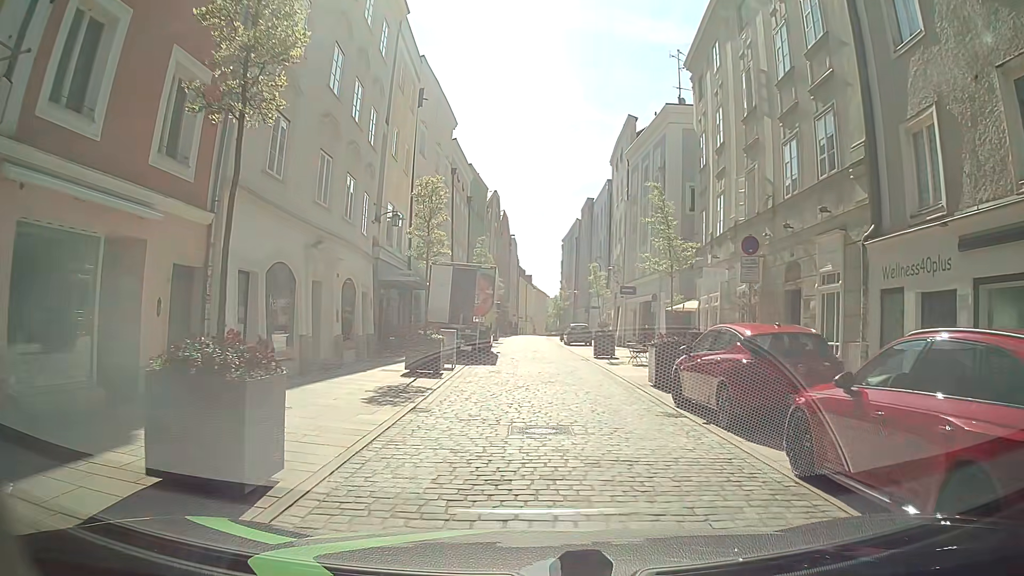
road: residential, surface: sett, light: Day
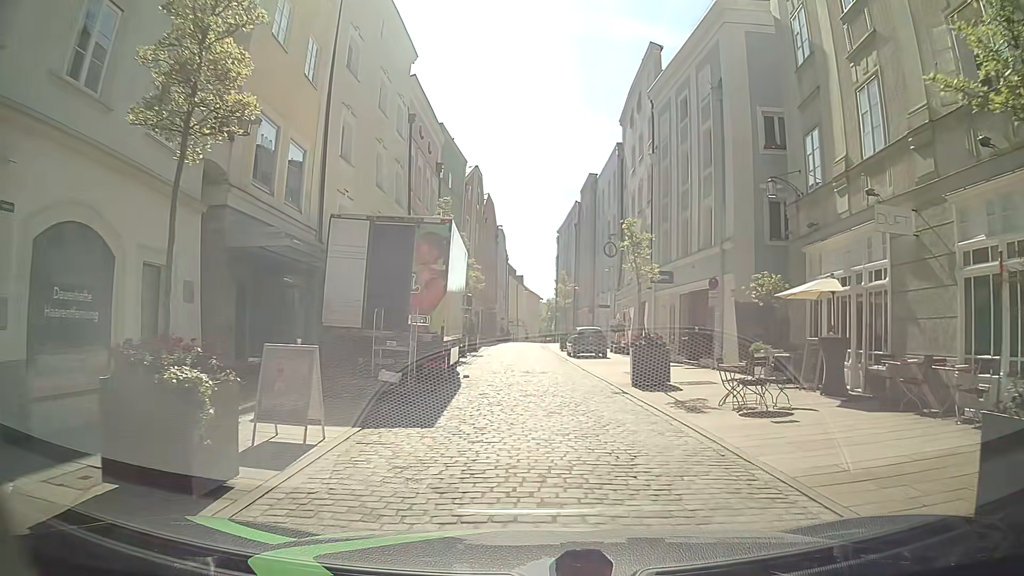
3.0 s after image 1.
(+0.1, +12.7) m; 0°
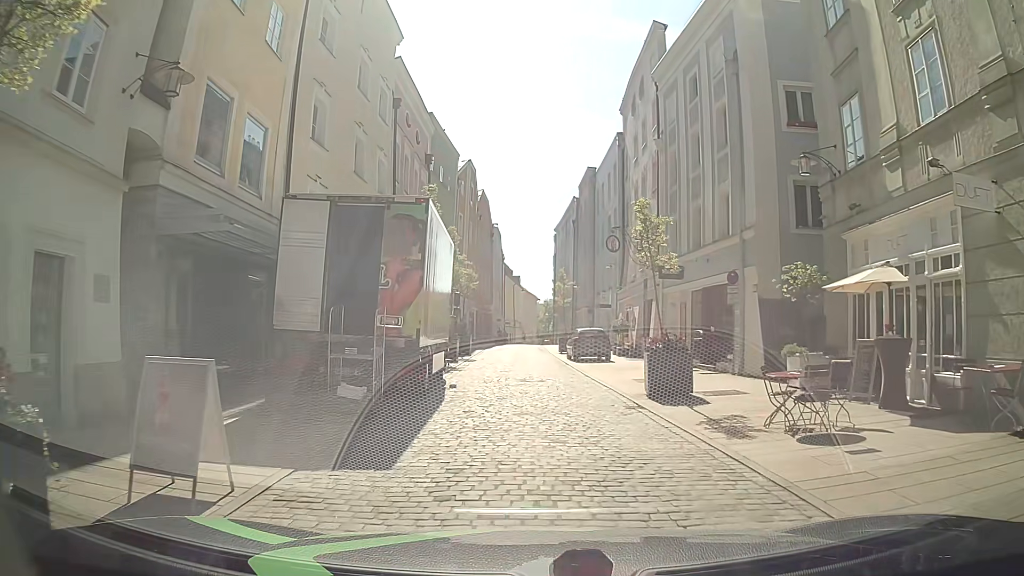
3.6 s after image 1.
(0.0, +2.6) m; +1°
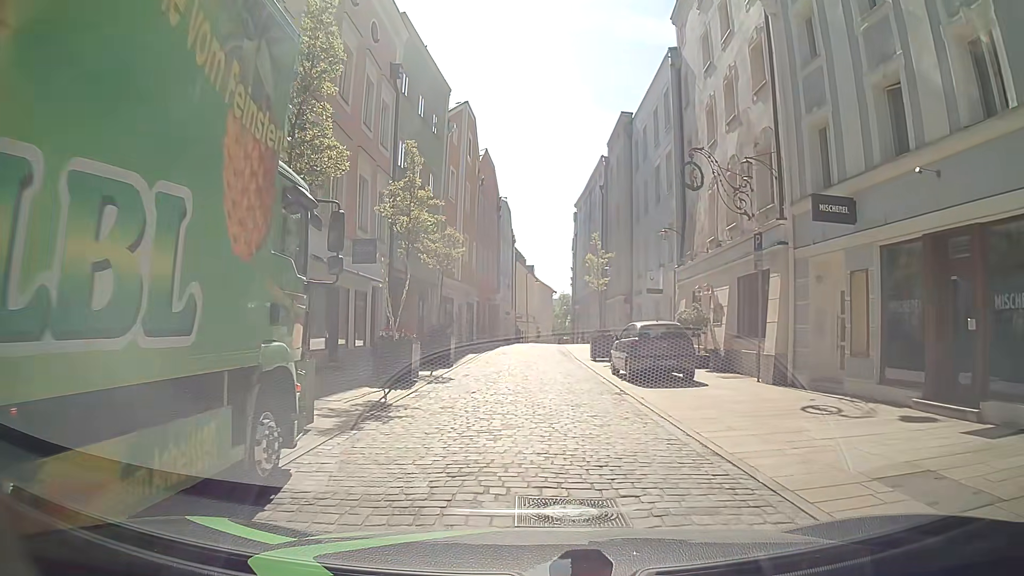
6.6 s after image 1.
(-0.1, +13.2) m; +1°
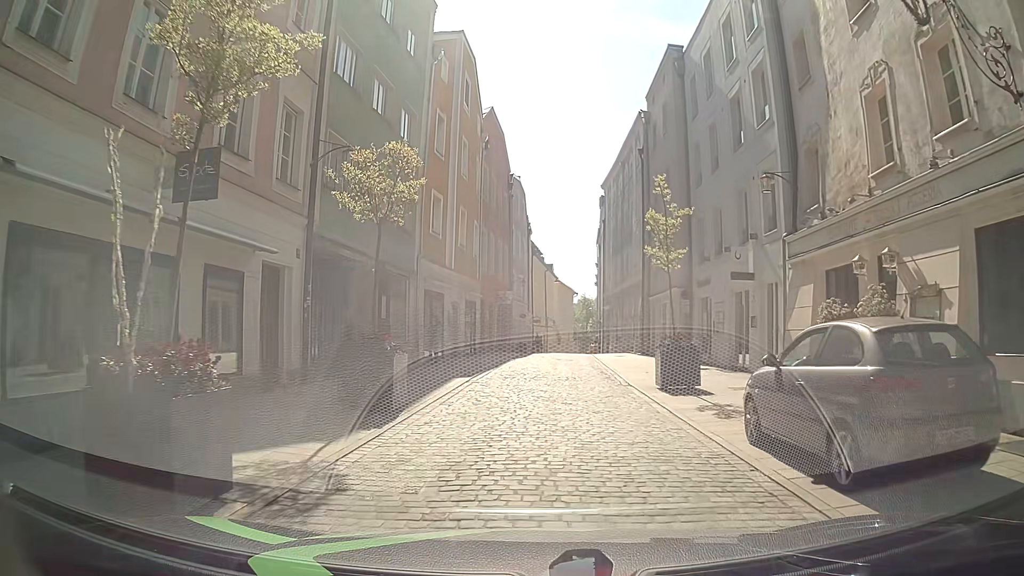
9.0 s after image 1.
(-0.4, +10.9) m; -1°
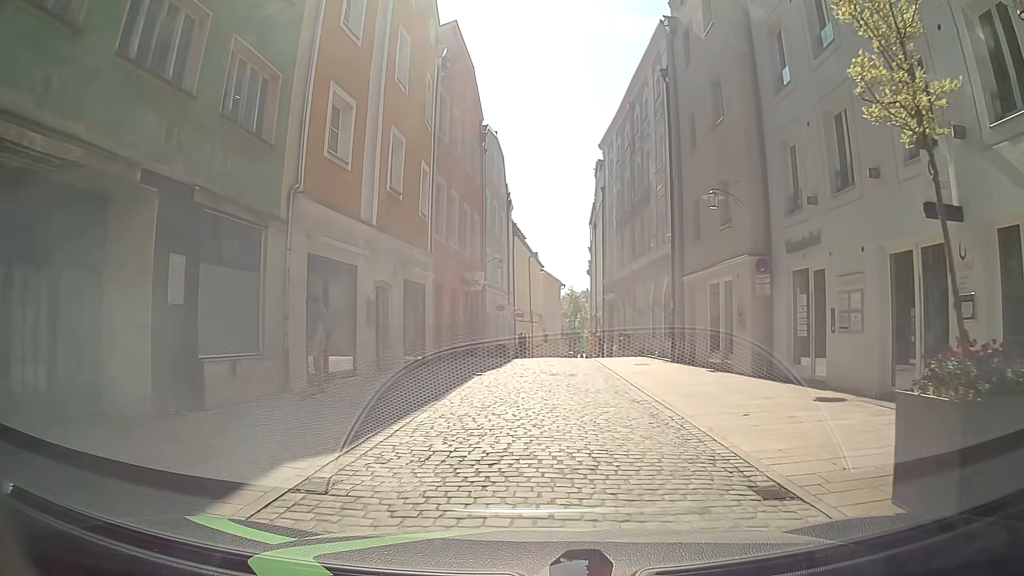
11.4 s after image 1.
(-0.1, +11.4) m; +1°
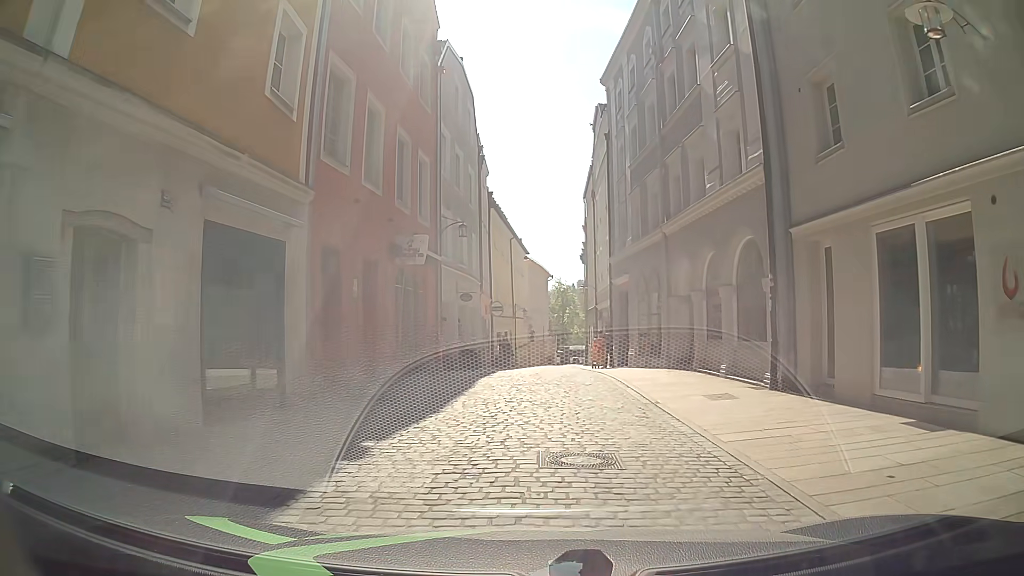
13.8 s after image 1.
(-0.2, +11.6) m; +1°
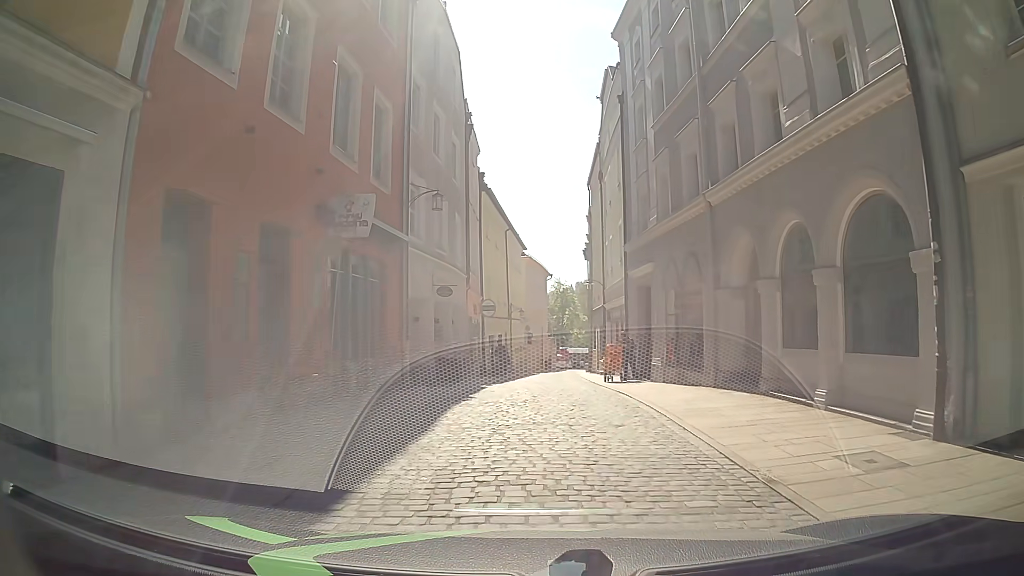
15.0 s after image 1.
(0.0, +5.8) m; -1°
